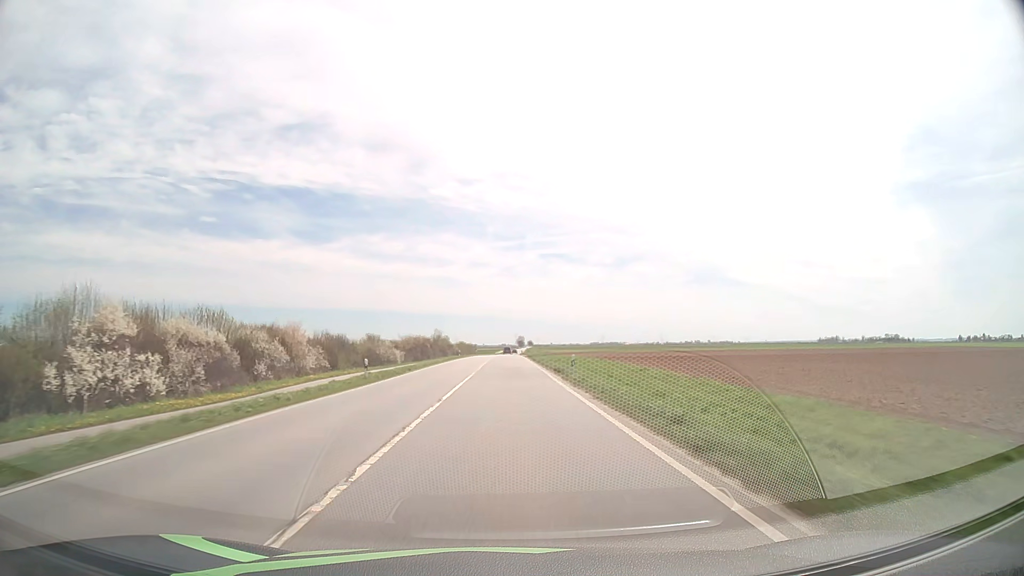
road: primary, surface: asphalt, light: Day
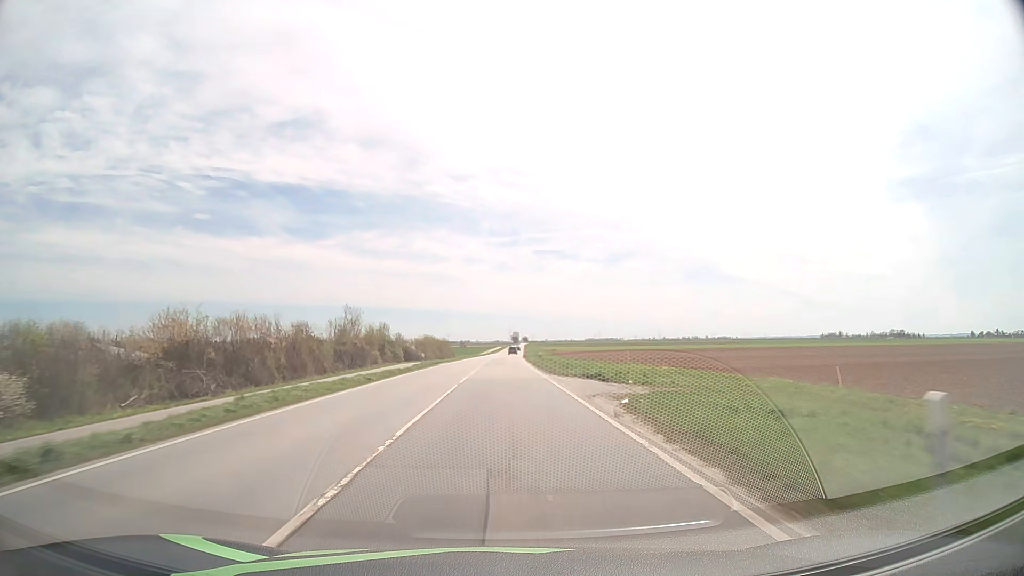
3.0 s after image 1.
(+0.1, +79.1) m; 0°
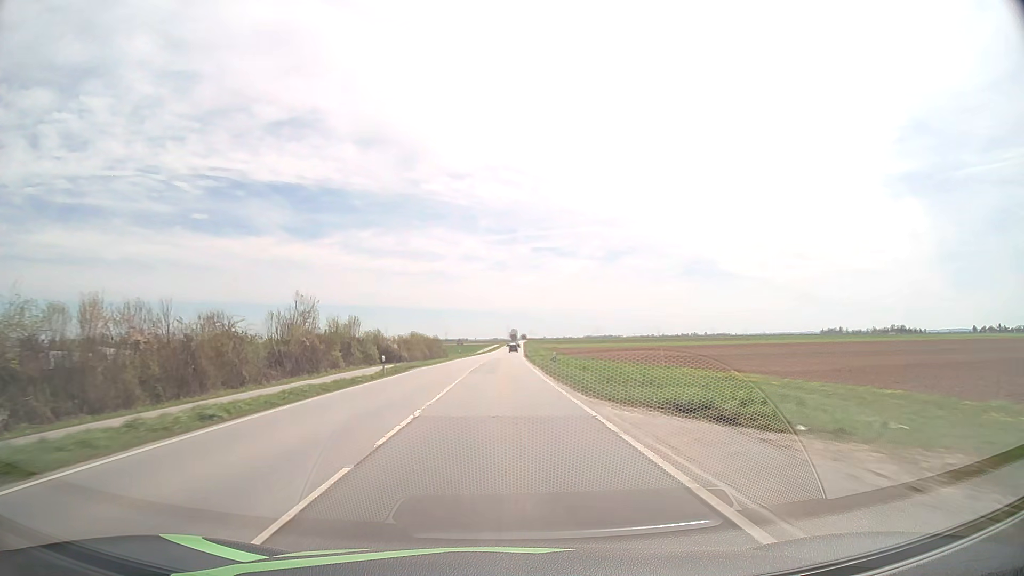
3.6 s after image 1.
(0.0, +15.8) m; 0°
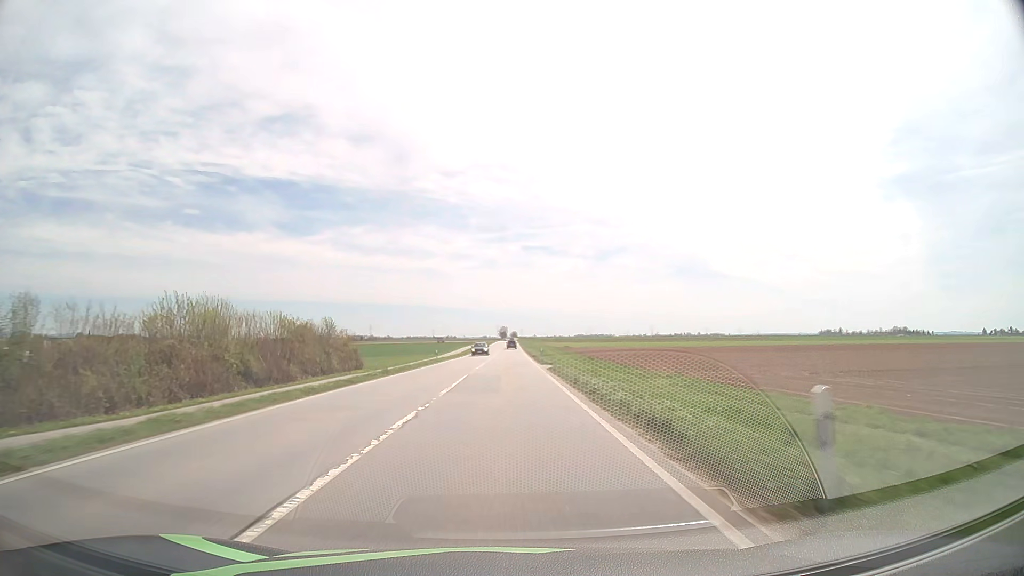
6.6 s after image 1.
(+0.3, +79.4) m; +1°
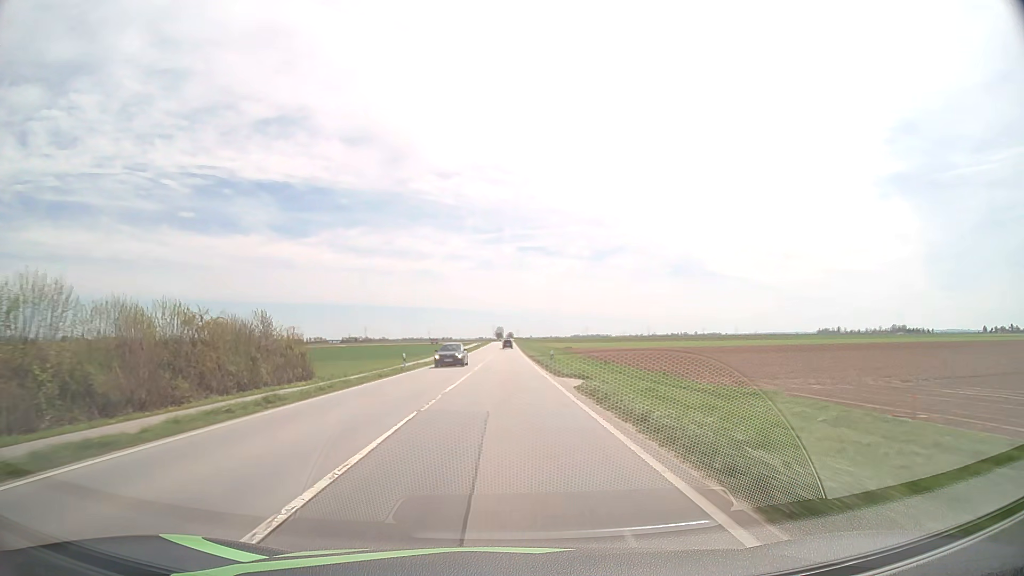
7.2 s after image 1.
(+0.1, +15.9) m; 0°
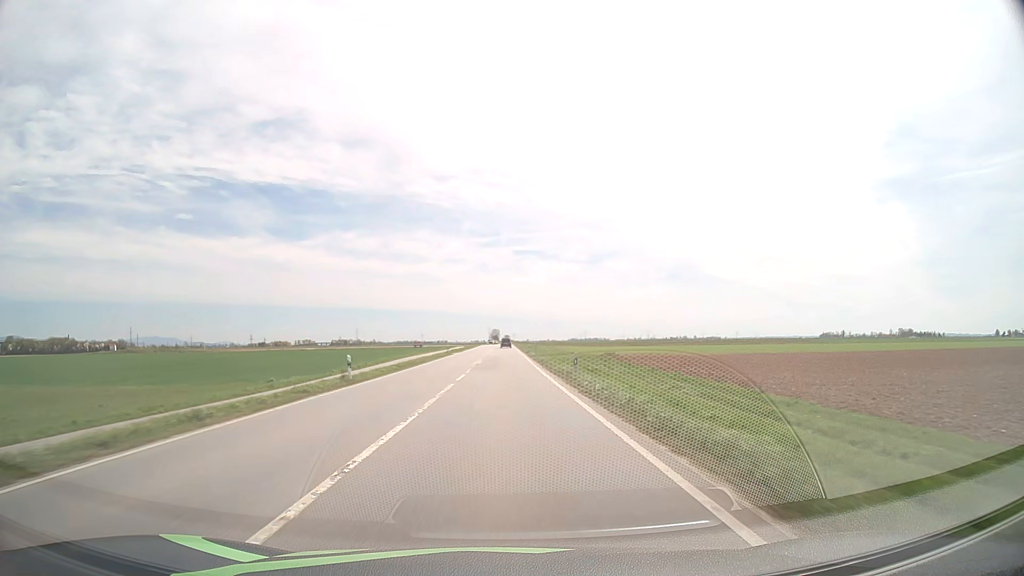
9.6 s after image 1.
(+0.2, +63.7) m; 0°
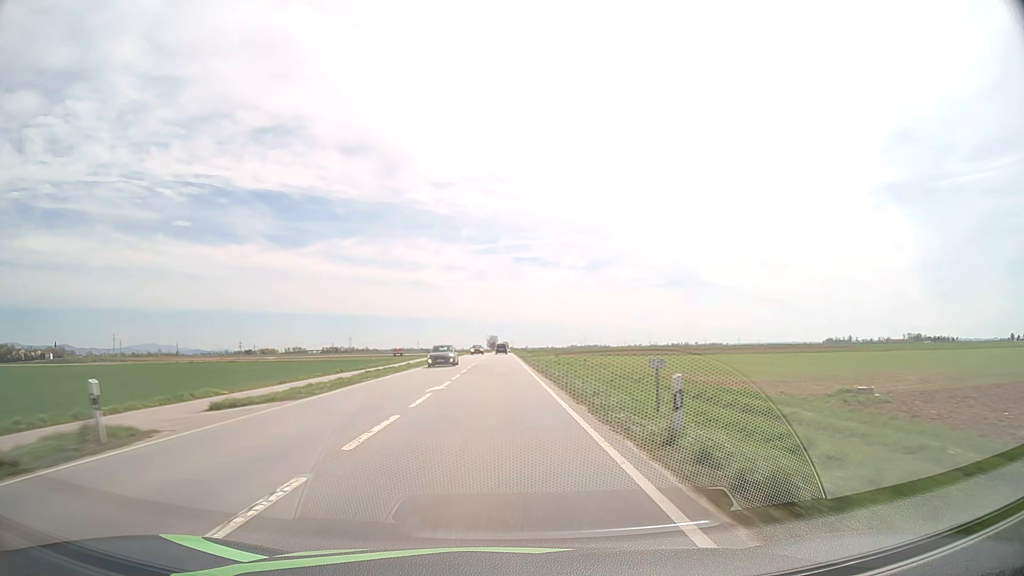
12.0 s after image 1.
(+0.2, +63.5) m; 0°
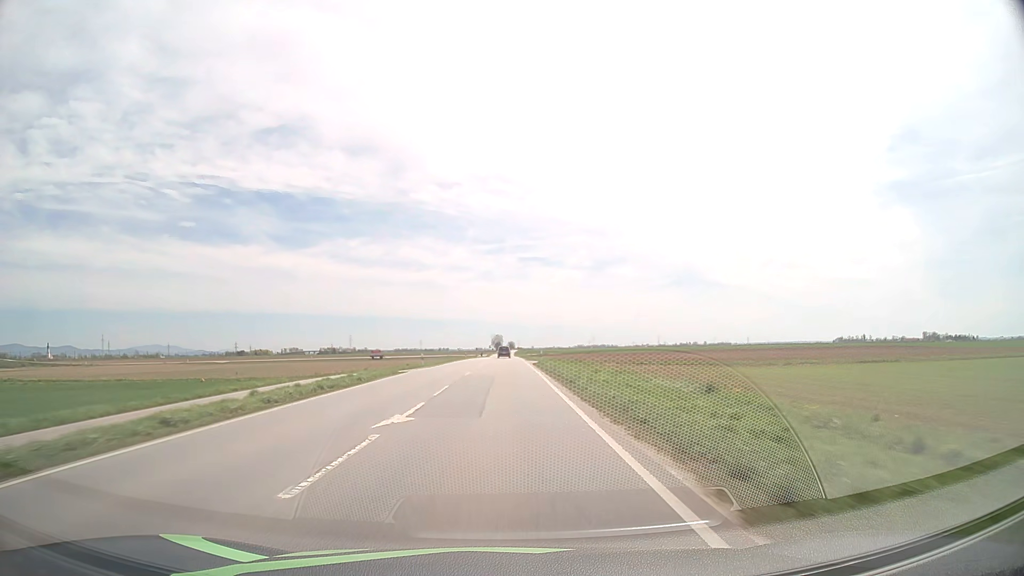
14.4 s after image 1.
(-0.3, +63.0) m; -1°
(0, +10) (0, +20) (0, +30) (0, +40) (0, +50) (0, +60) (0, +70) (0, +80) (0, +90) (0, +100) m
